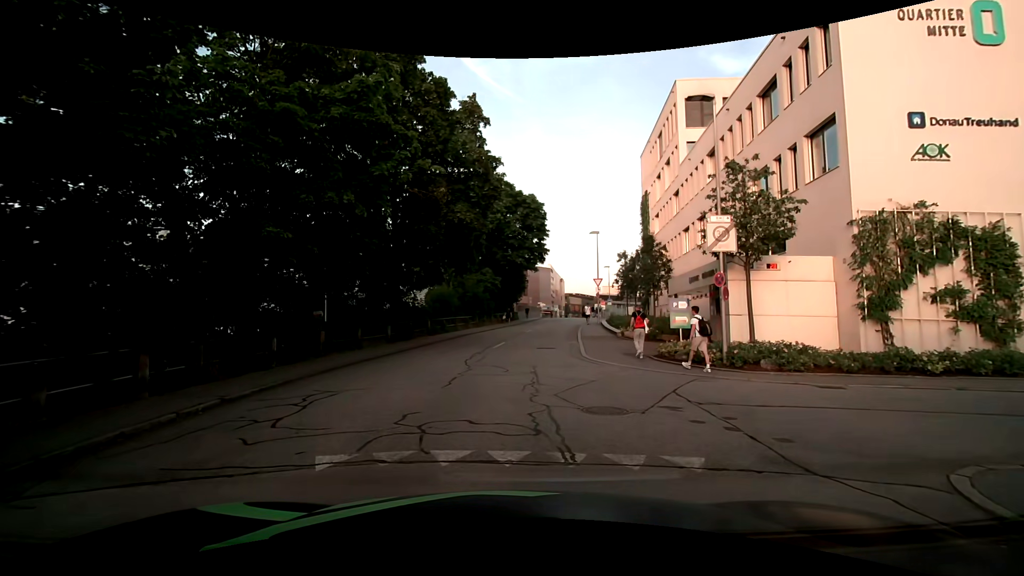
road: residential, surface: asphalt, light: Day
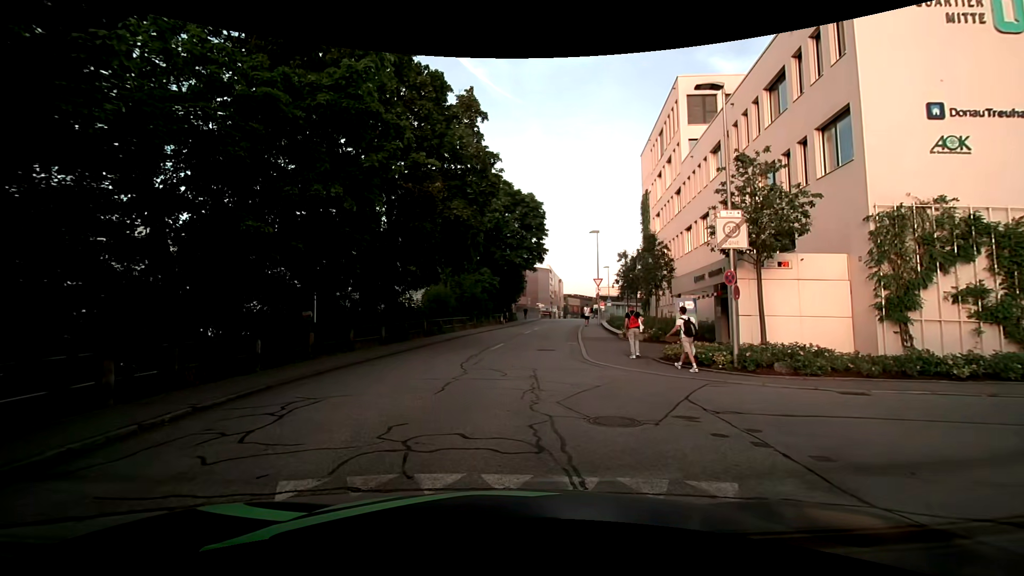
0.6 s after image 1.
(0.0, +0.8) m; 0°
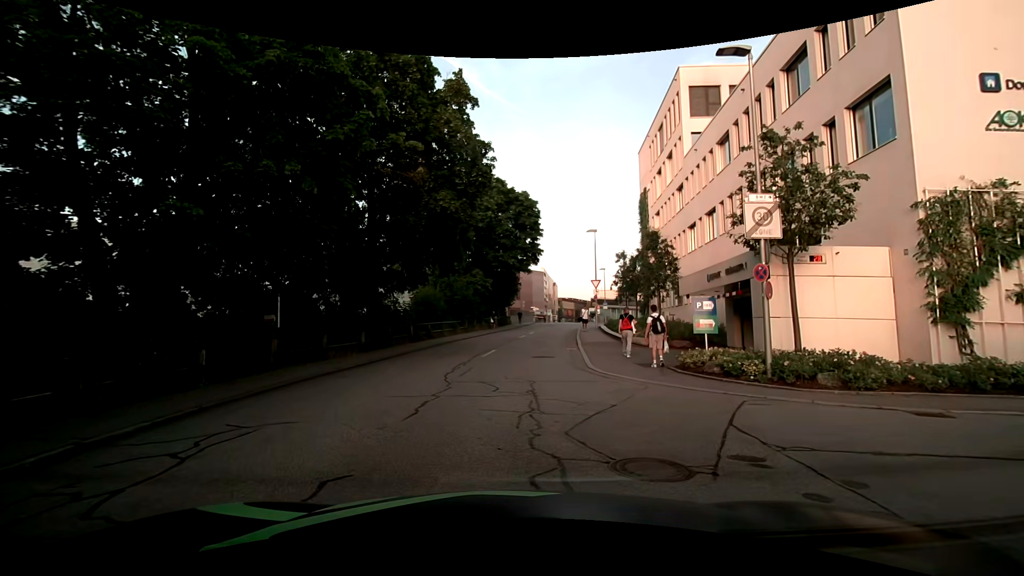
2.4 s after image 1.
(0.0, +2.1) m; 0°
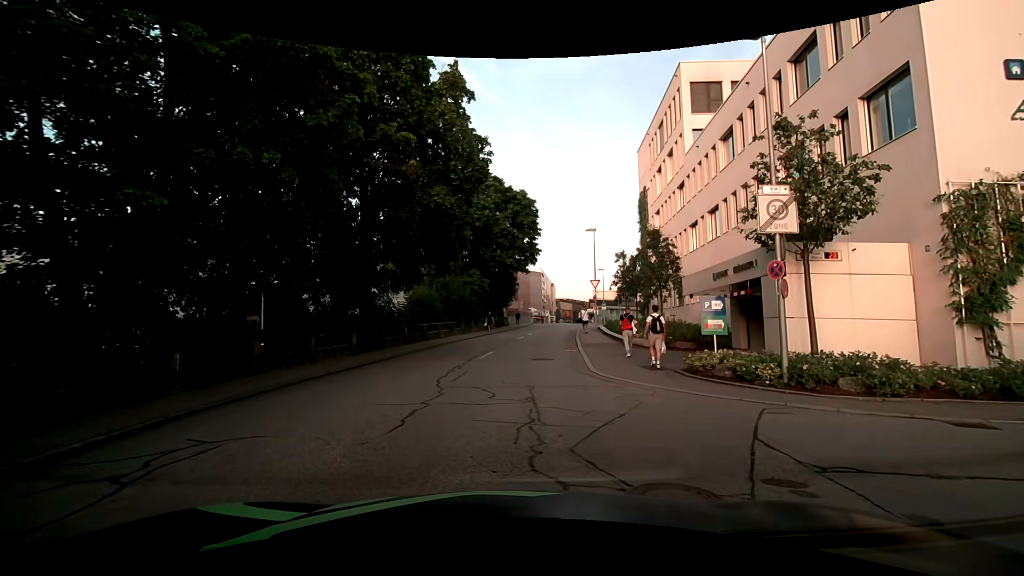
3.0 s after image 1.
(0.0, +0.8) m; 0°
